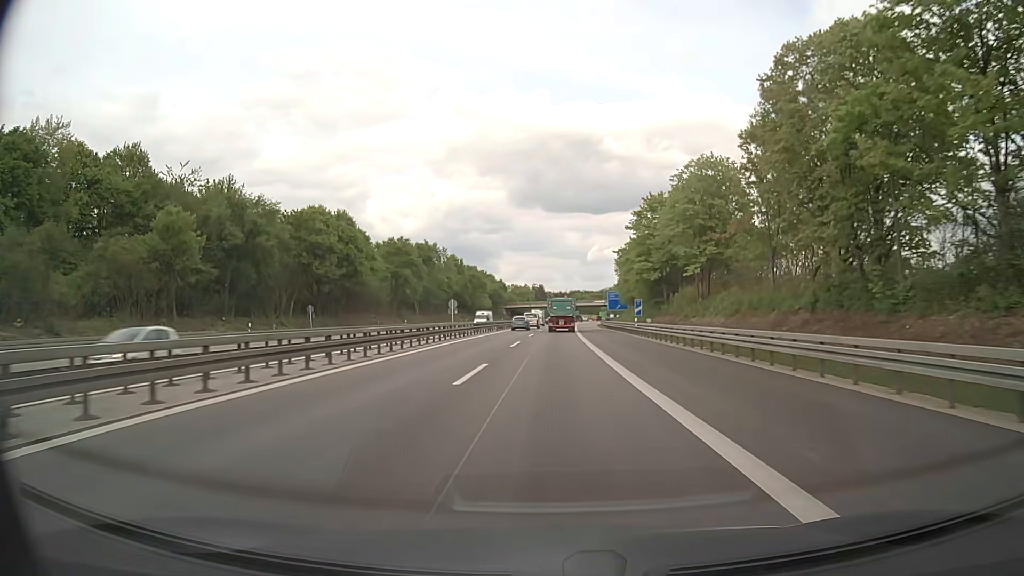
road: motorway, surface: asphalt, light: Day
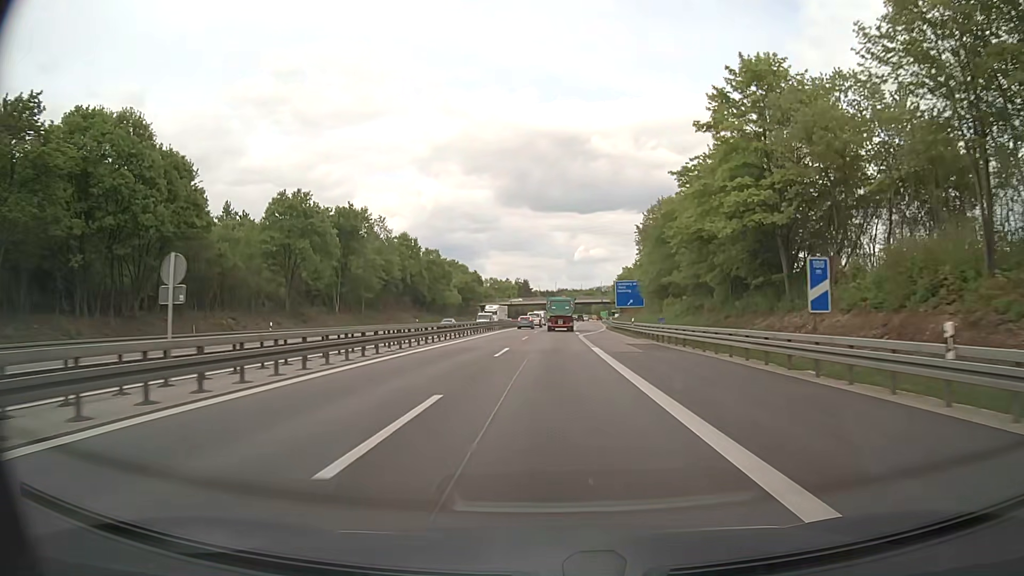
(+0.4, +44.1) m; +1°
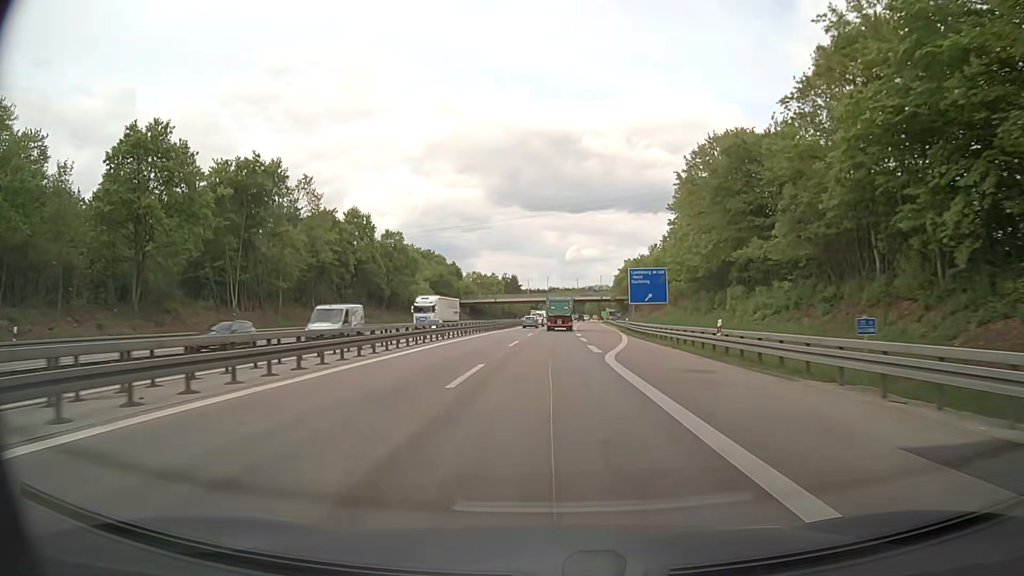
(+0.1, +28.5) m; 0°
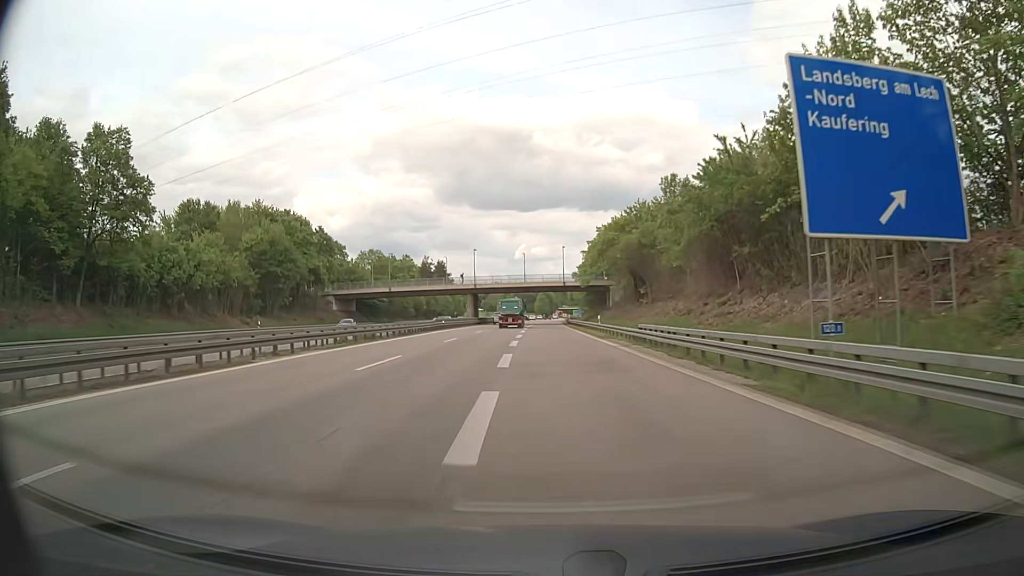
(+3.5, +67.8) m; +5°
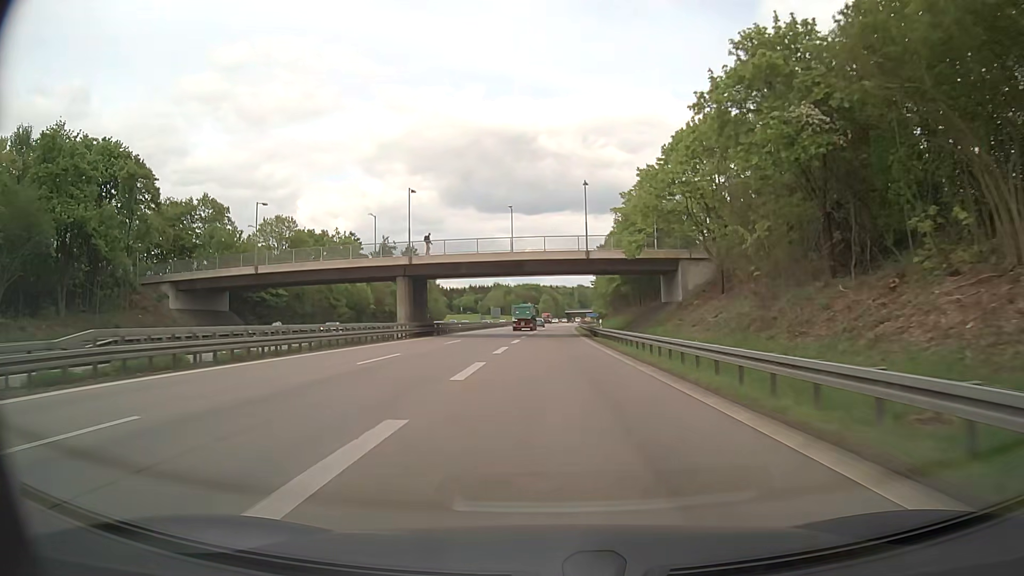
(-0.2, +51.3) m; -1°
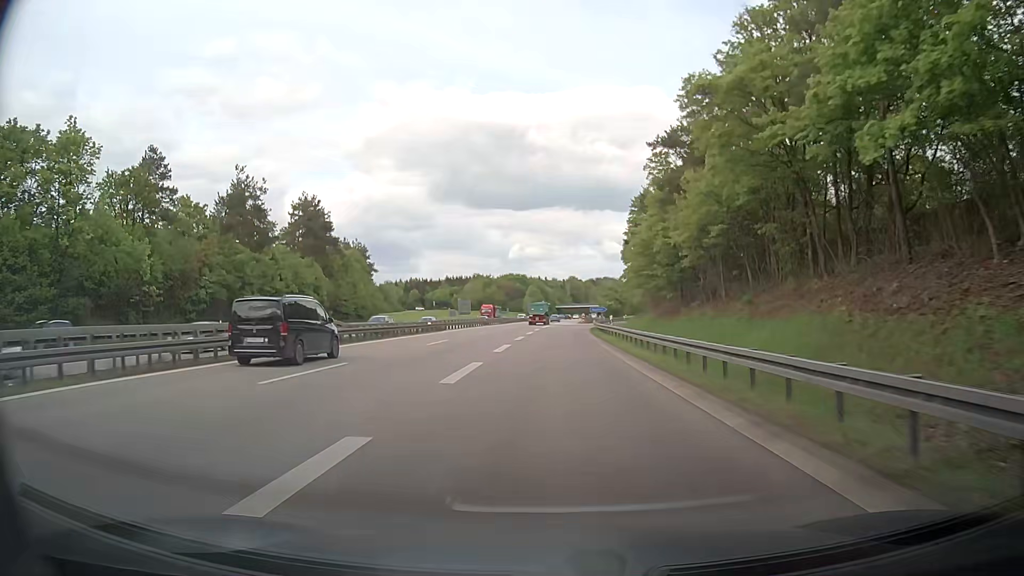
(+0.4, +61.4) m; +1°
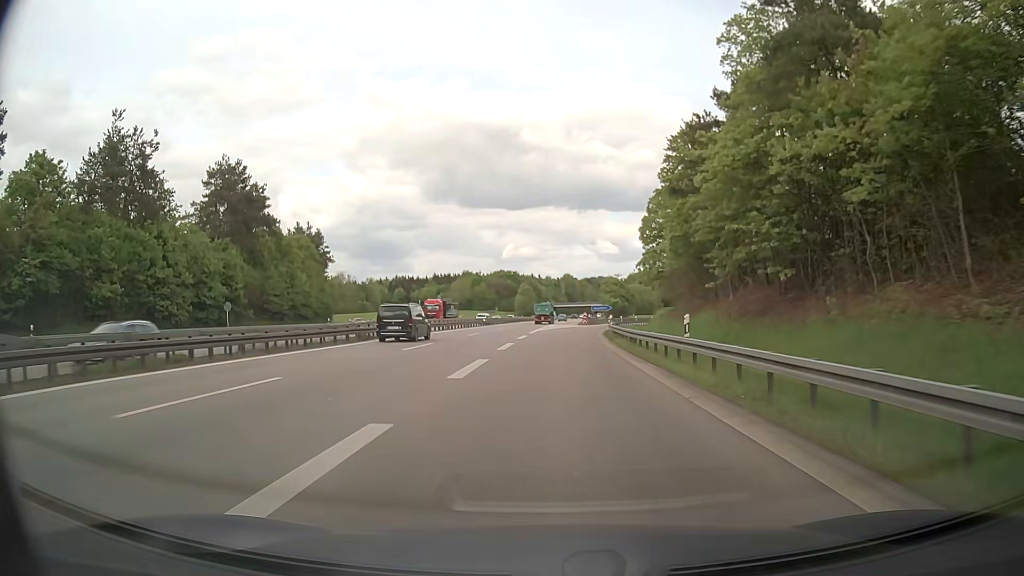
(+0.1, +23.0) m; 0°
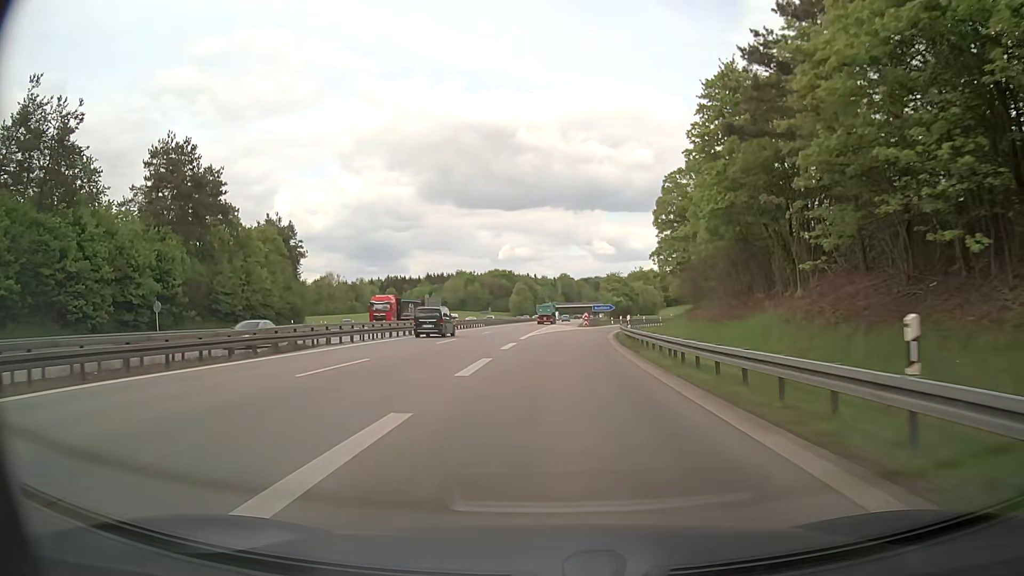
(+0.1, +11.0) m; +1°
(0, +10) (0, +20) (0, +30) (+1, +40) (+2, +50) (+3, +60) (+5, +70) (+7, +79) (+10, +89) (+13, +99) m
